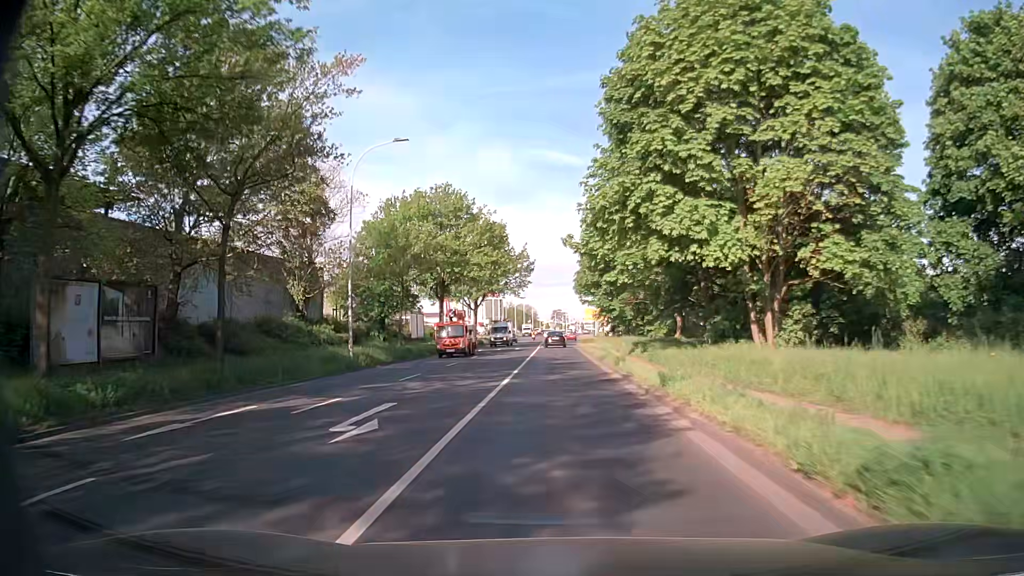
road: secondary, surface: asphalt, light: Day
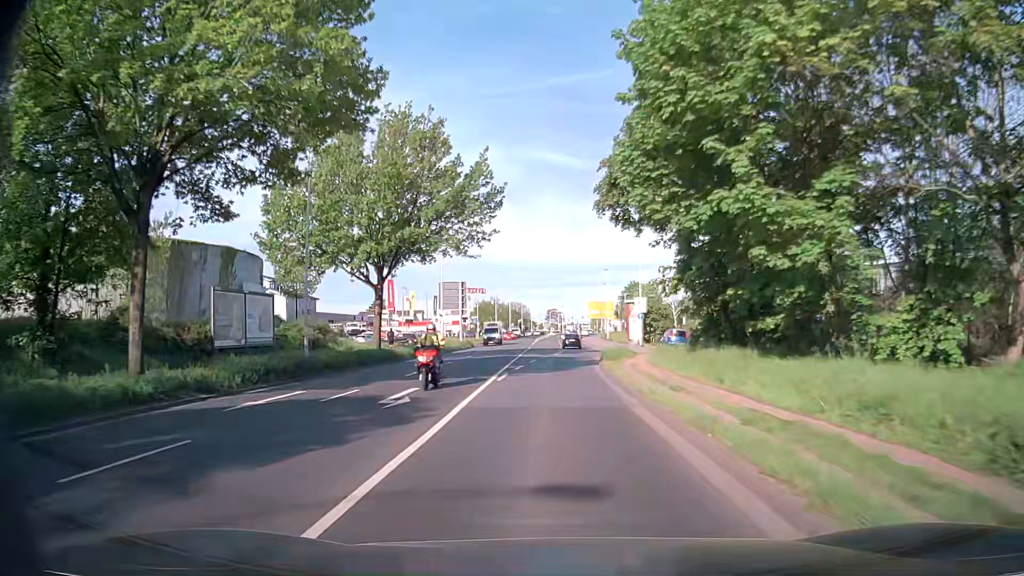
(+0.7, +42.2) m; +1°
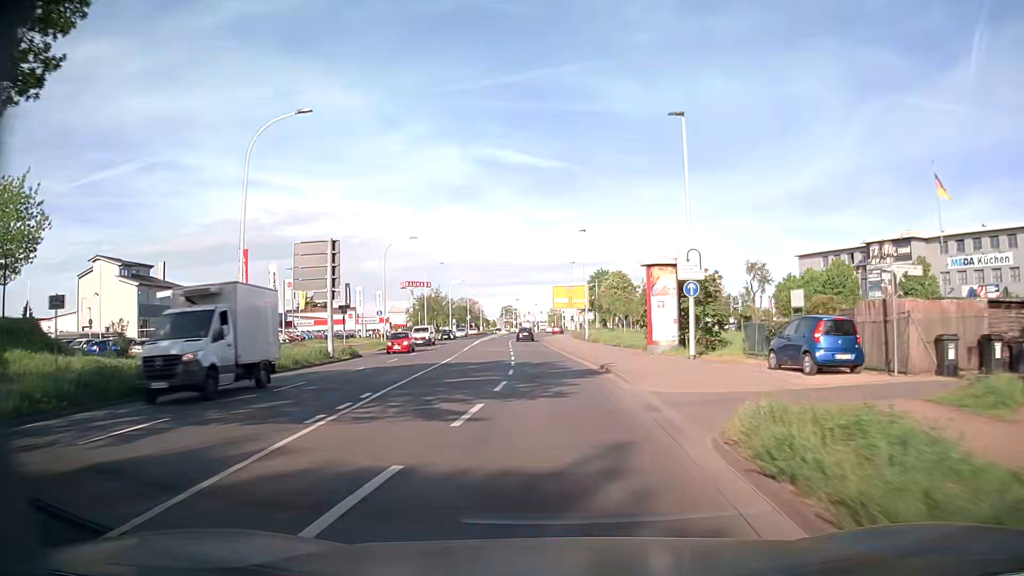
(+0.4, +33.7) m; +3°
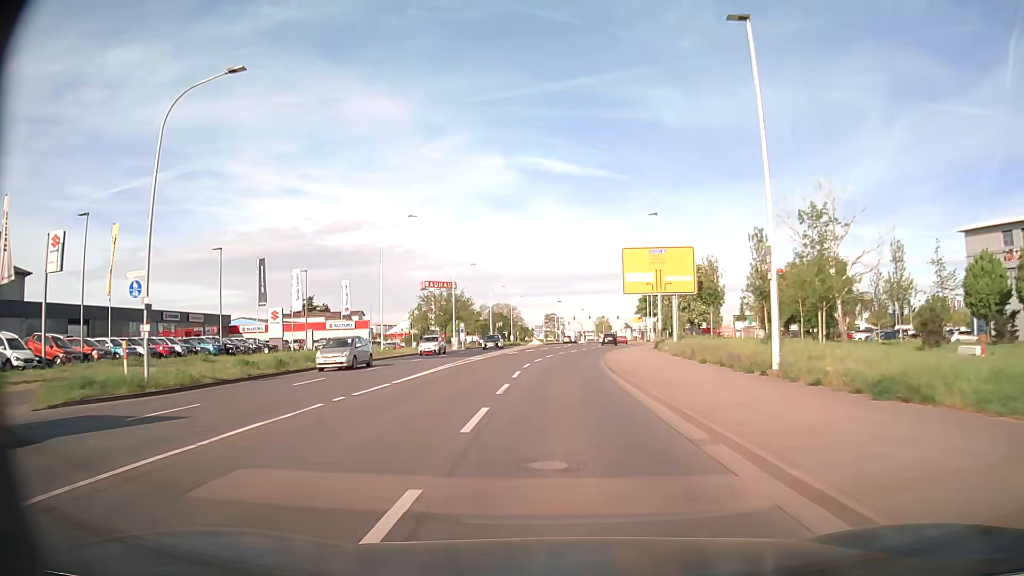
(-1.4, +42.6) m; -4°
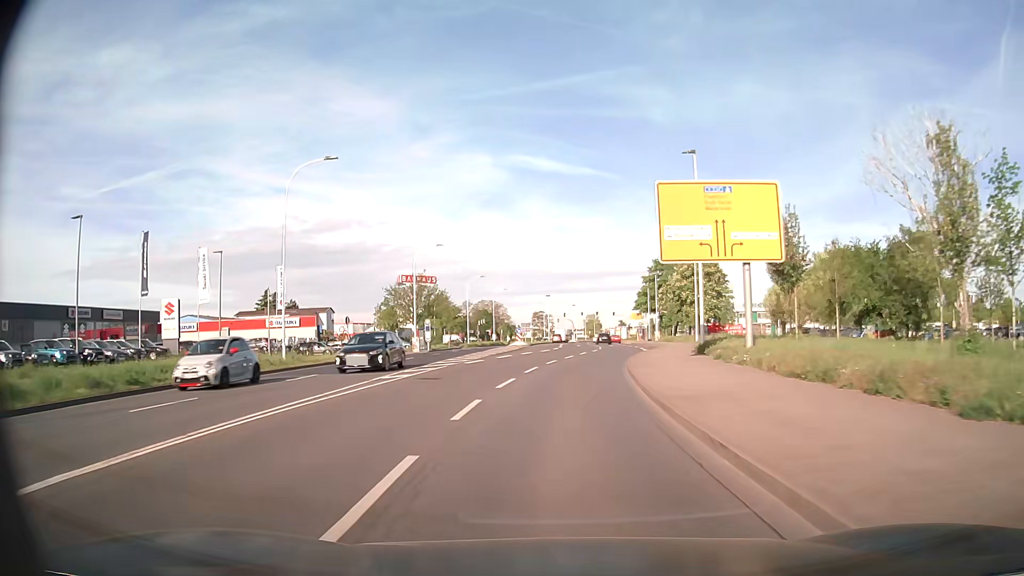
(+0.1, +17.0) m; +1°
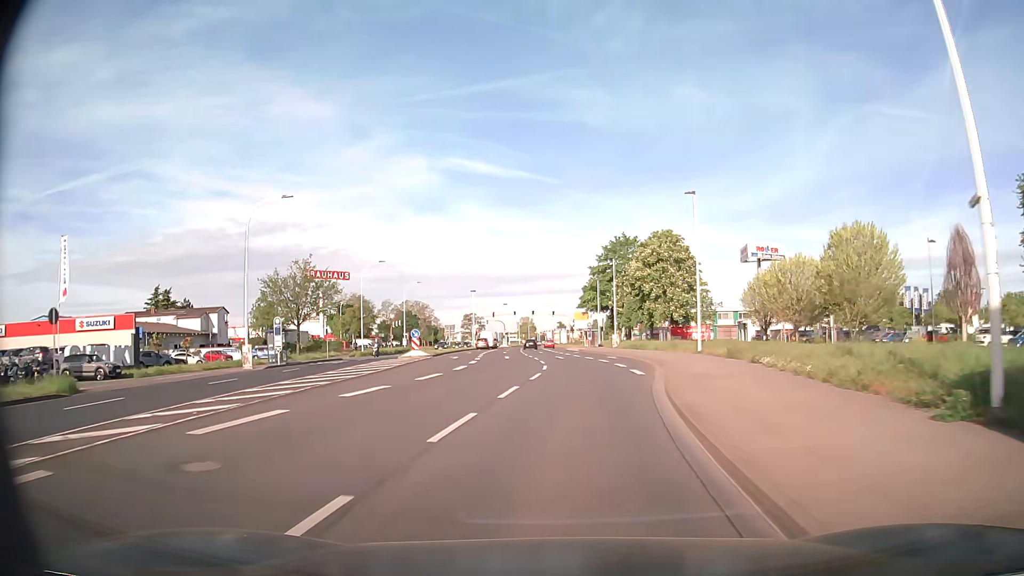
(+1.2, +25.2) m; +6°
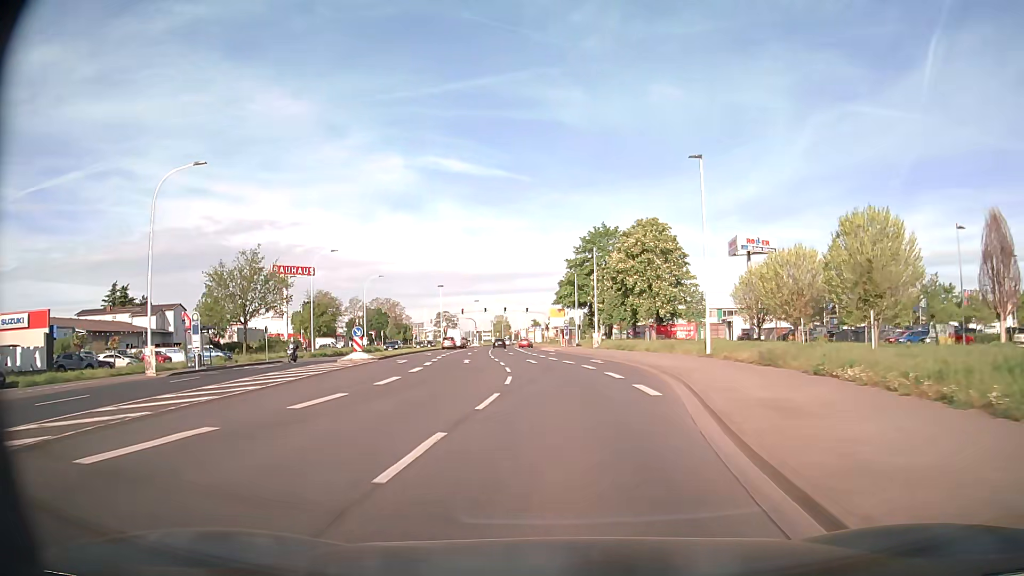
(+0.1, +8.4) m; +2°
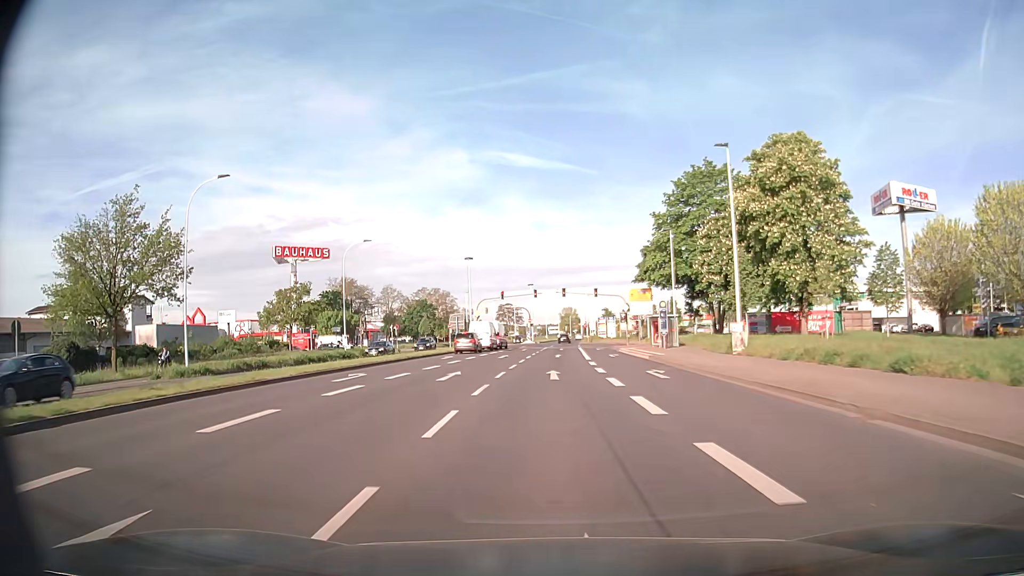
(-1.0, +33.3) m; -6°
